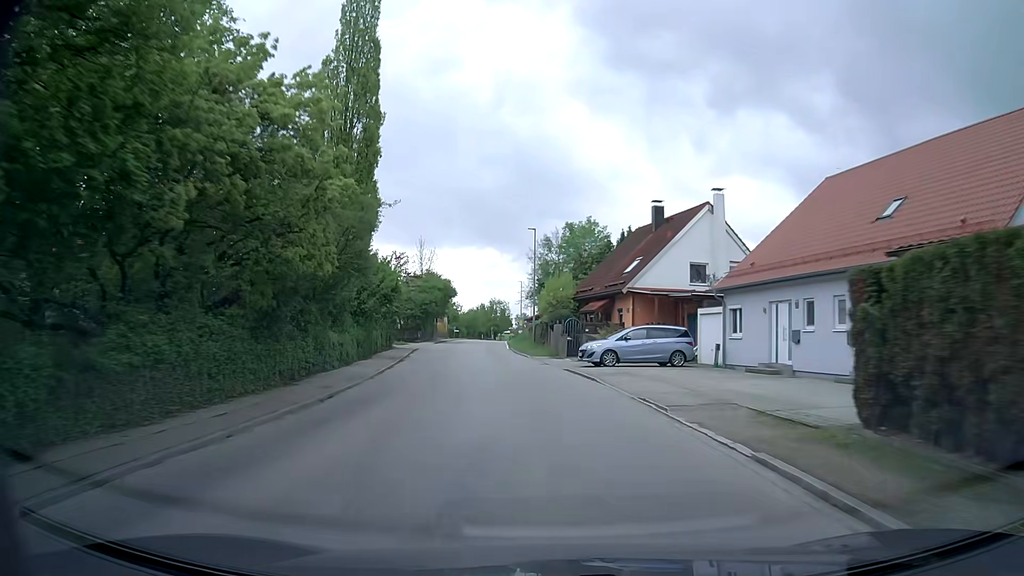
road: secondary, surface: asphalt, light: Day
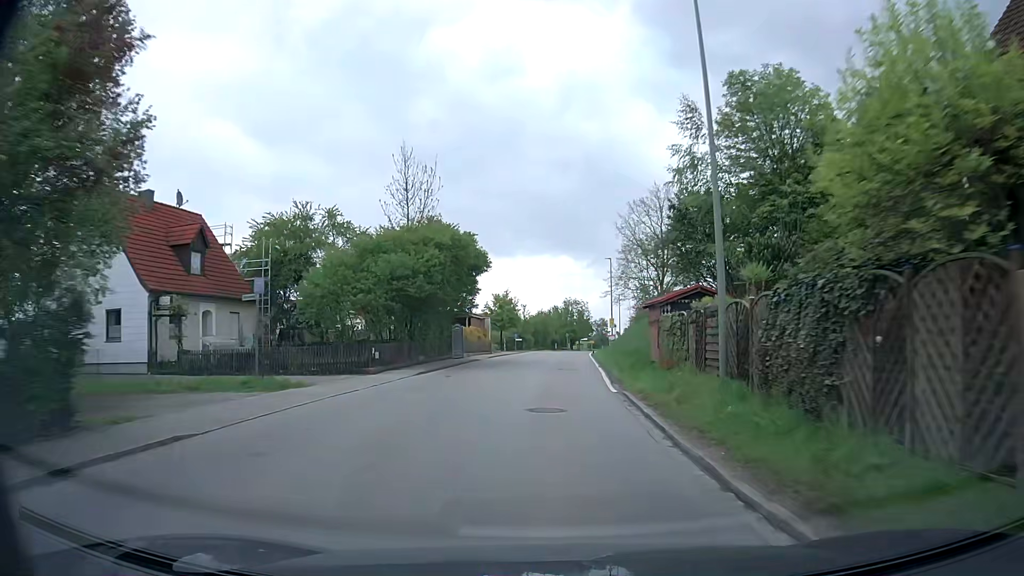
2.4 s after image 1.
(-2.6, +36.6) m; -7°
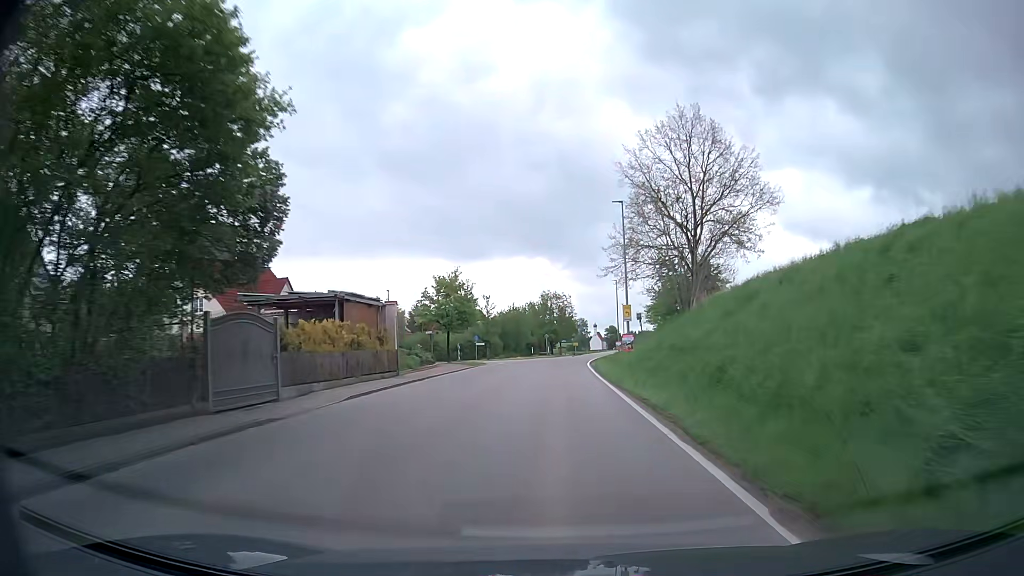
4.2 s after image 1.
(+0.5, +27.2) m; +2°
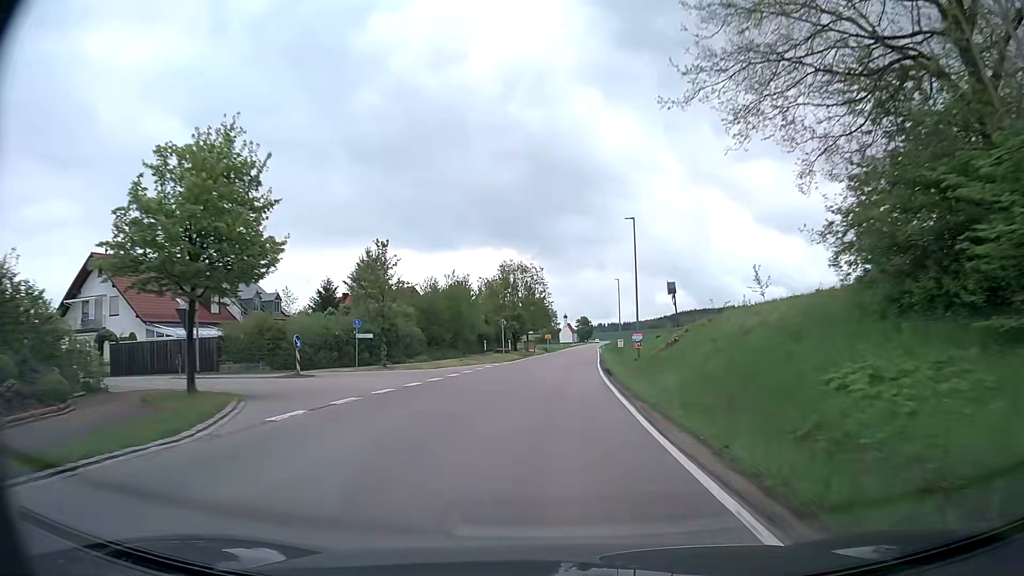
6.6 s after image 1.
(+0.6, +36.5) m; +3°
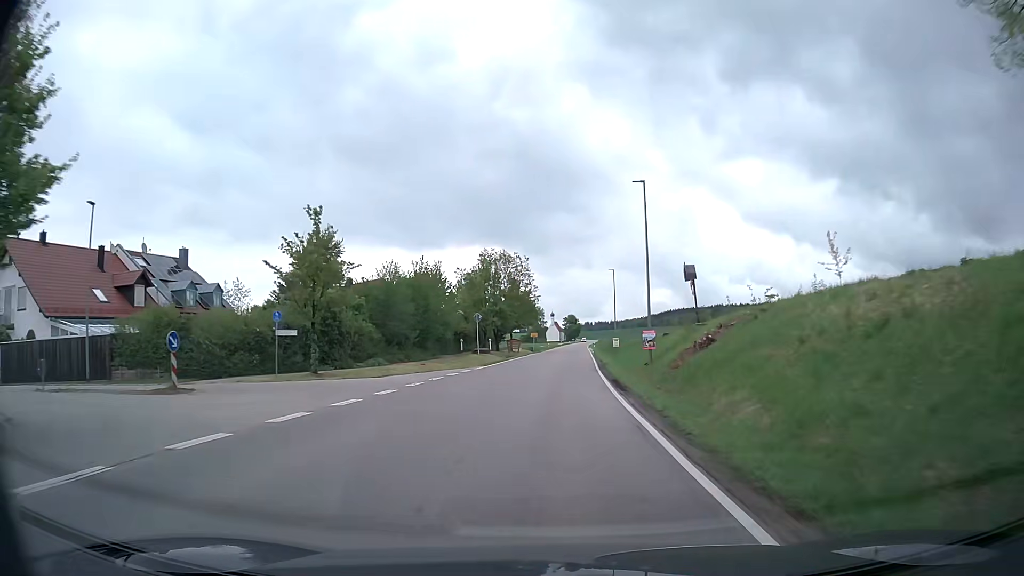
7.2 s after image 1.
(+0.1, +9.4) m; +1°
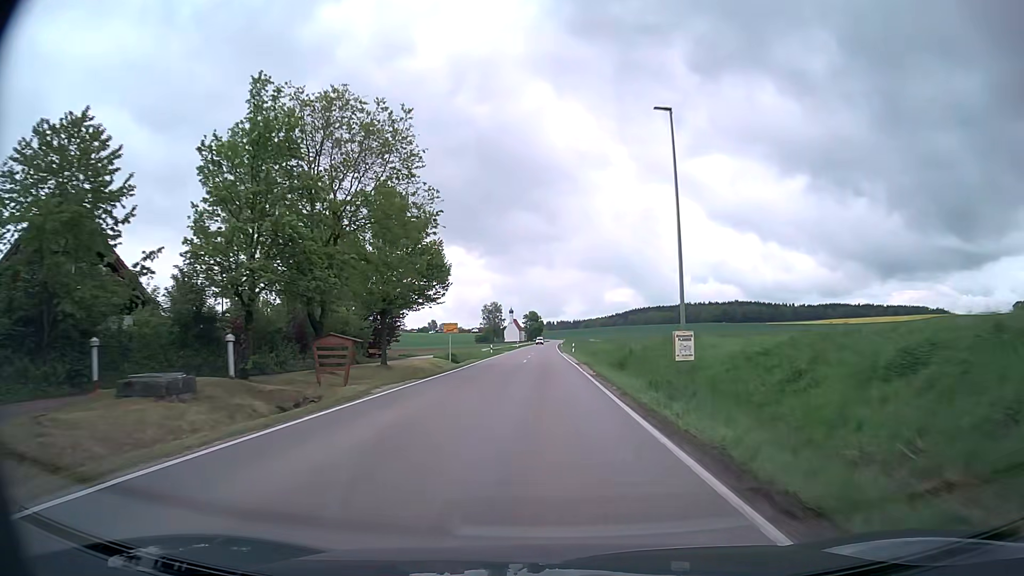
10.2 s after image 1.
(+2.0, +50.7) m; +4°
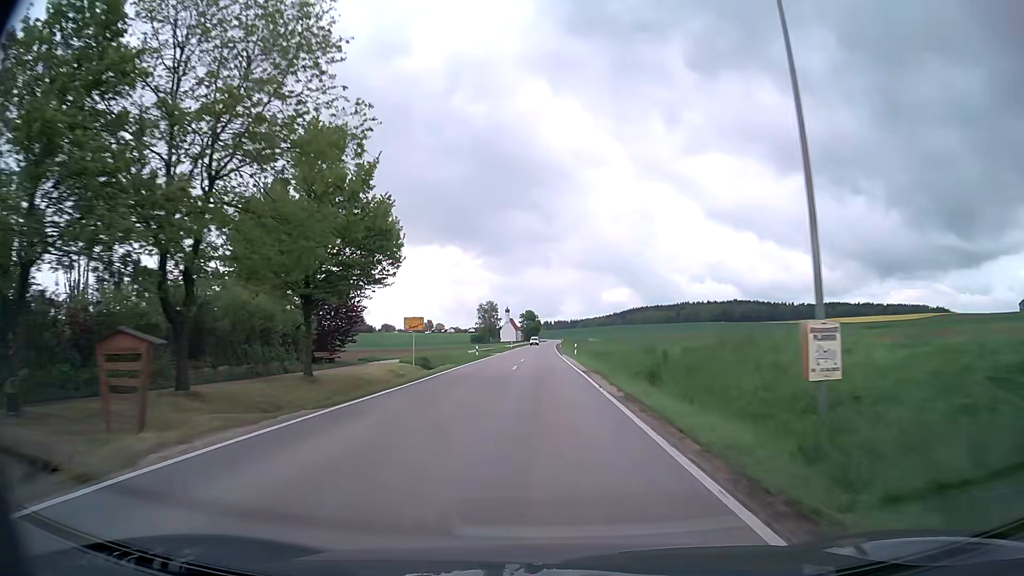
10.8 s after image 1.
(0.0, +11.0) m; 0°
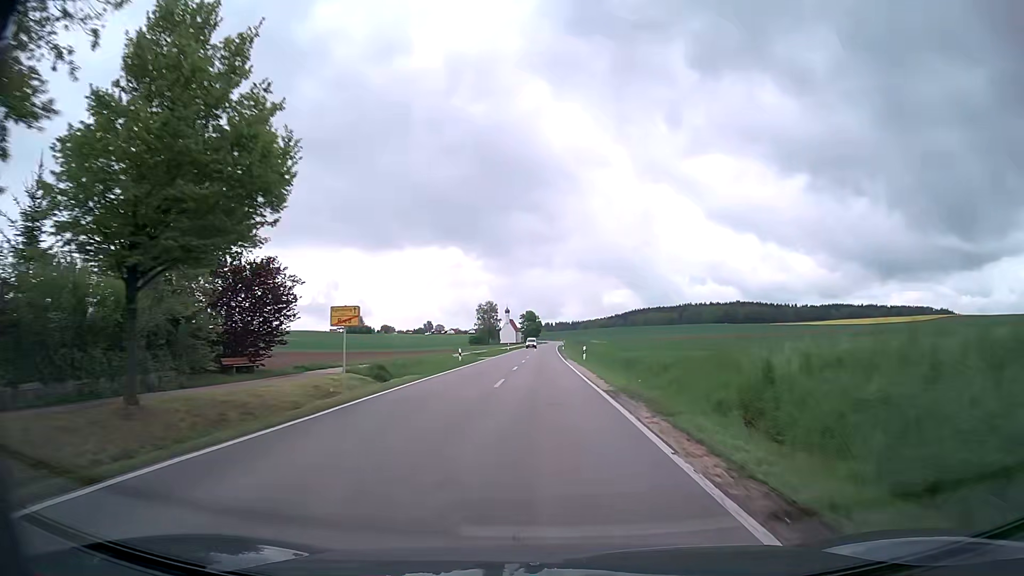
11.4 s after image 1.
(0.0, +11.3) m; 0°
(0, +10) (0, +20) (0, +30) (0, +40) (0, +50) (0, +60) (0, +70) (0, +80) (0, +90) (0, +100) m
